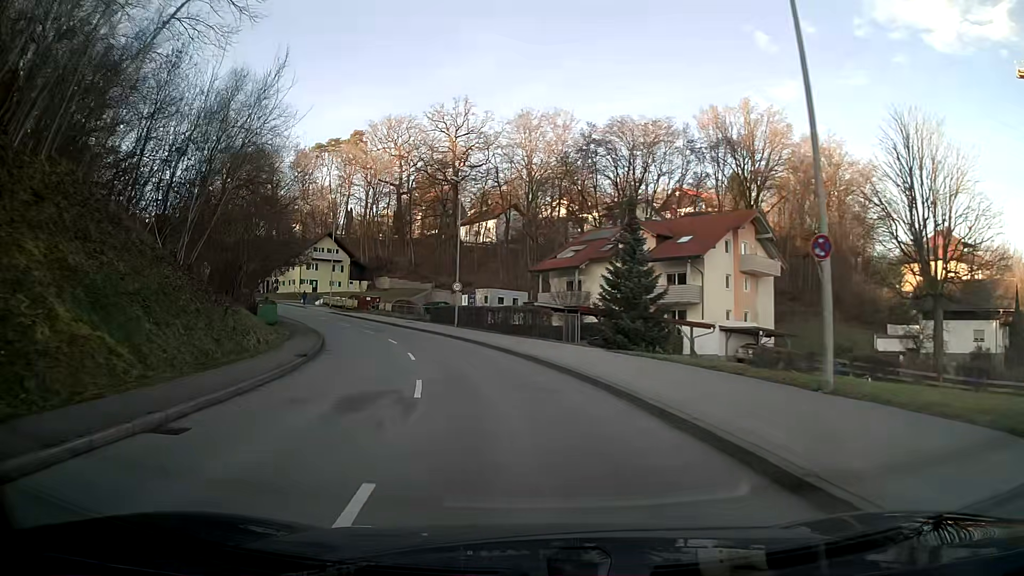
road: tertiary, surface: asphalt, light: Day
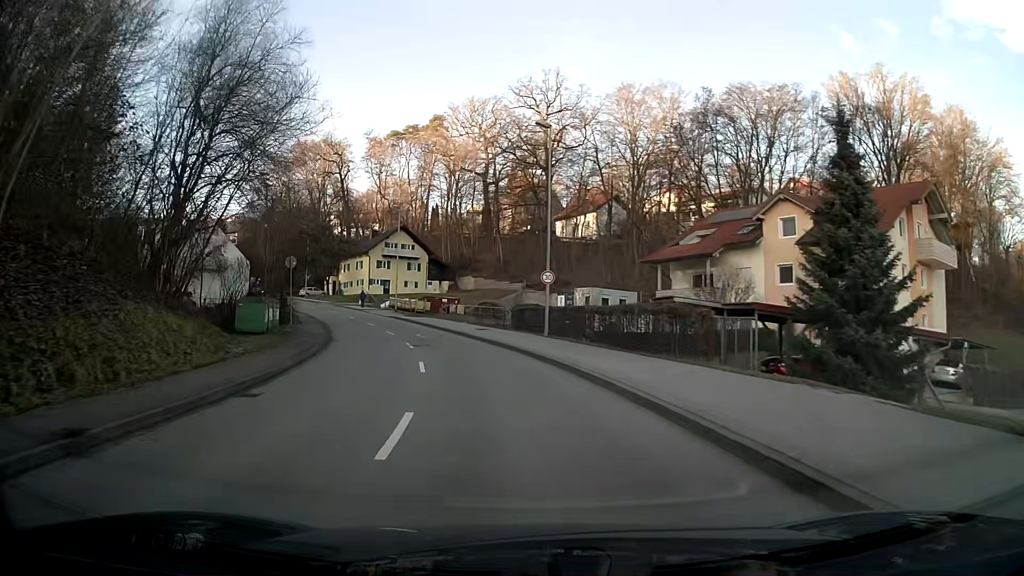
(-1.0, +14.2) m; -8°
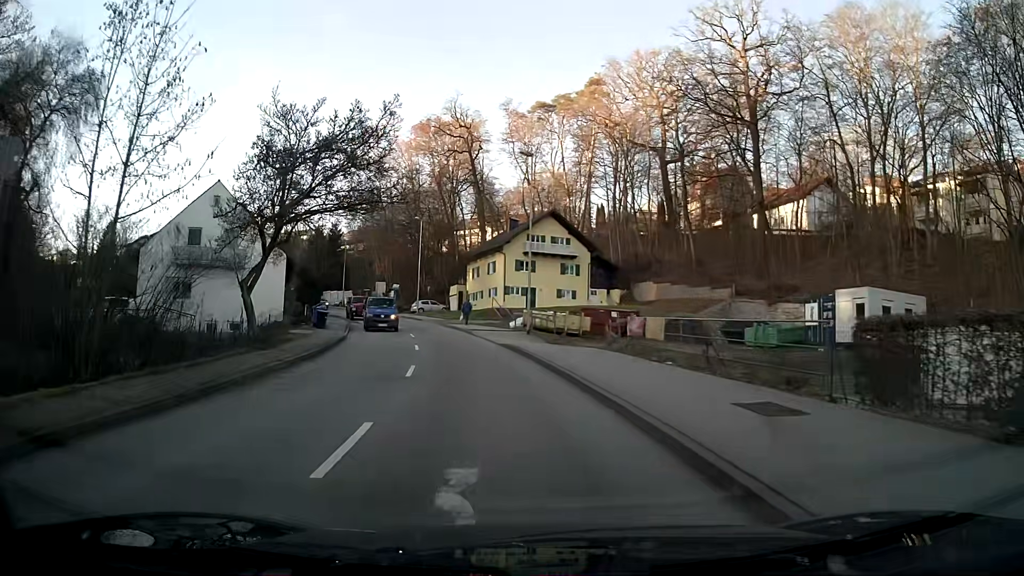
(-3.2, +27.4) m; -14°
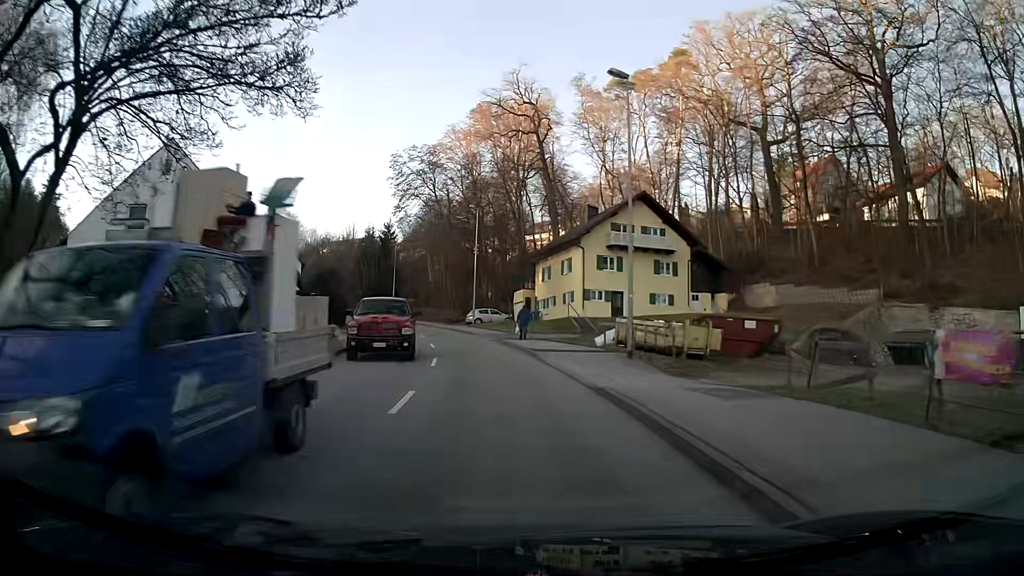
(-0.8, +14.2) m; -6°
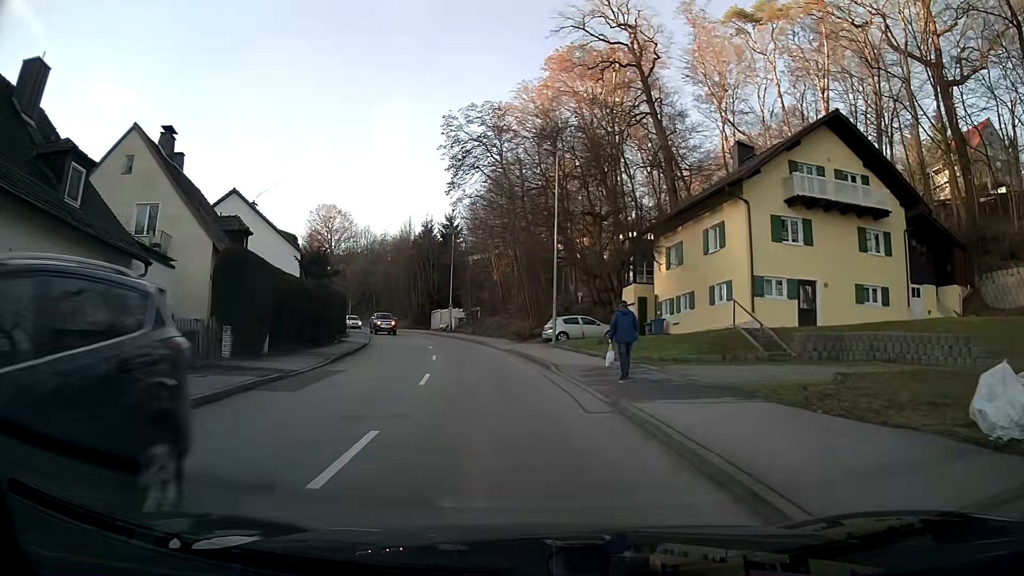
(-1.4, +22.4) m; -7°
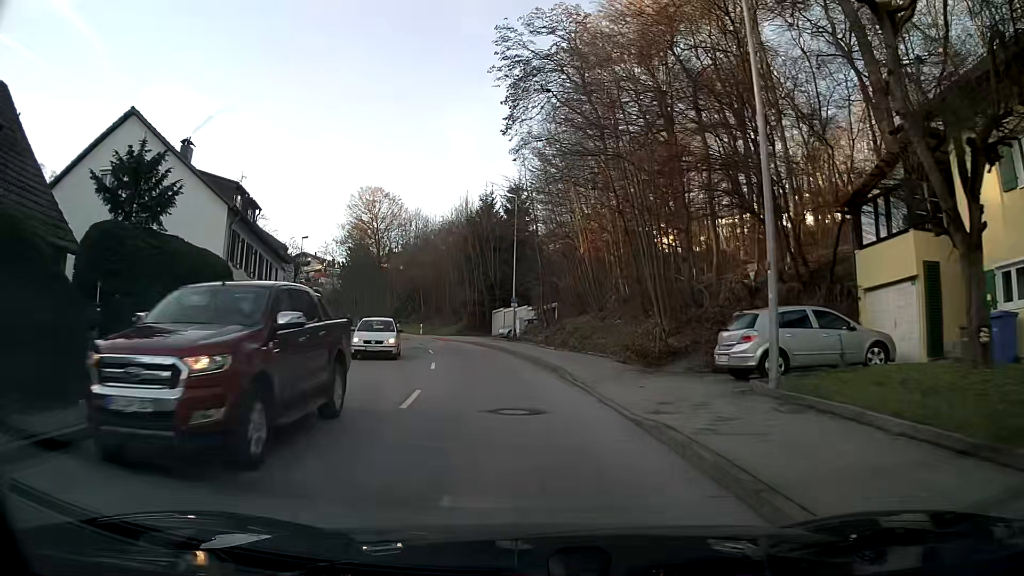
(-1.4, +22.0) m; -7°
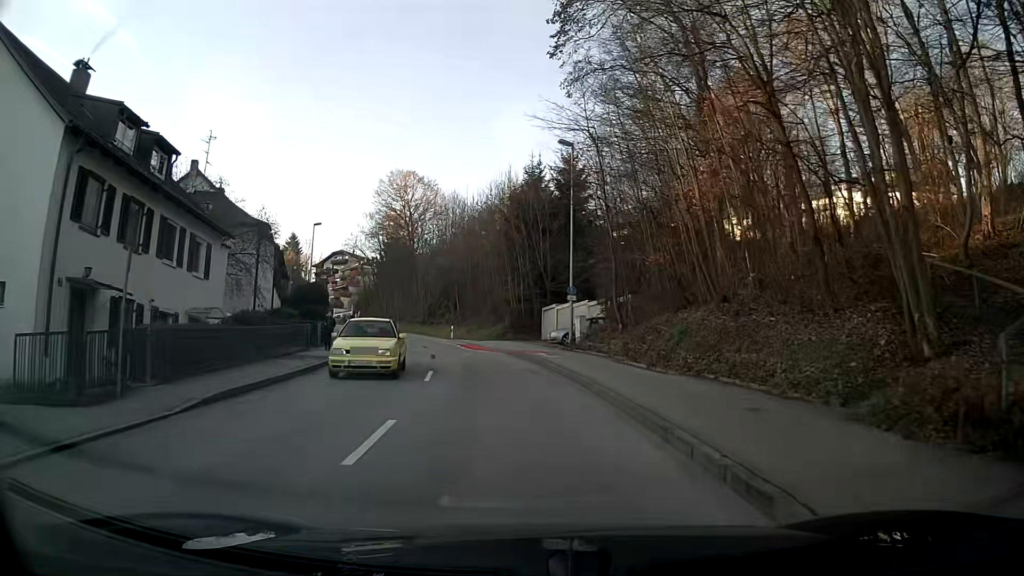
(-0.5, +13.2) m; -4°
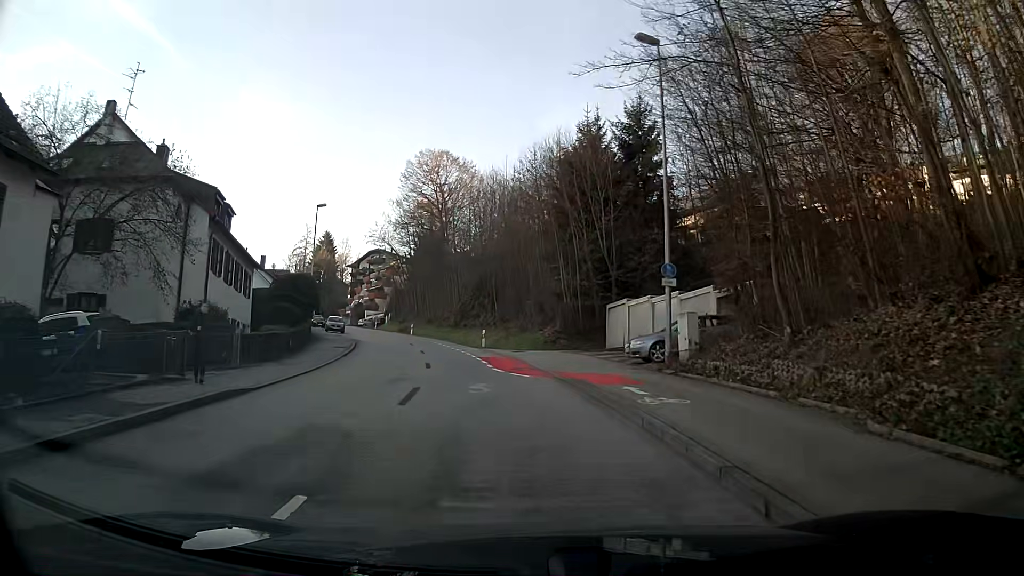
(-0.5, +13.3) m; -4°
(0, +10) (-1, +20) (-3, +30) (-5, +40) (-8, +49) (-11, +59) (-15, +68) (-18, +77) (-21, +87) (-25, +96) m
